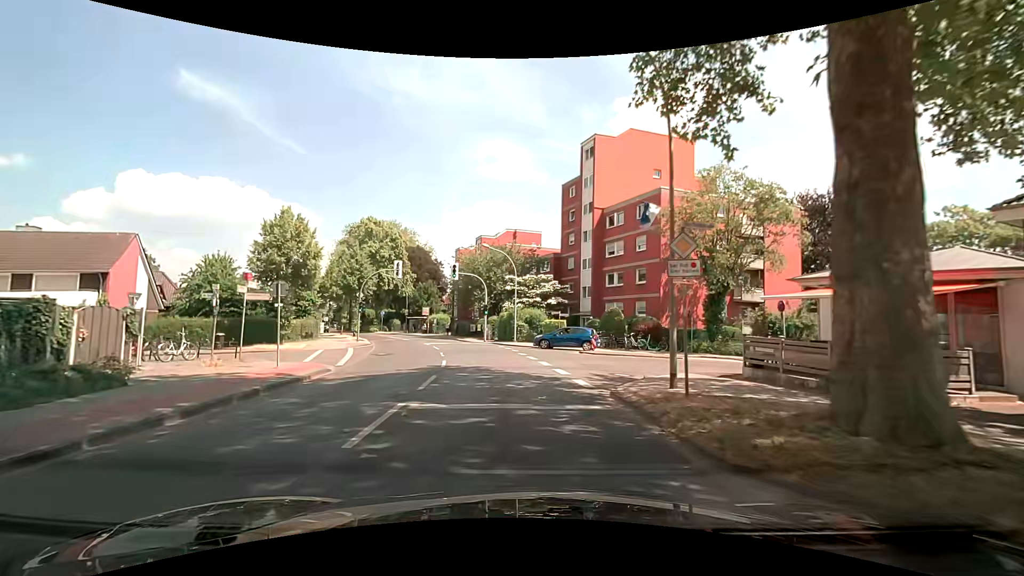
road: secondary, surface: asphalt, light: Day
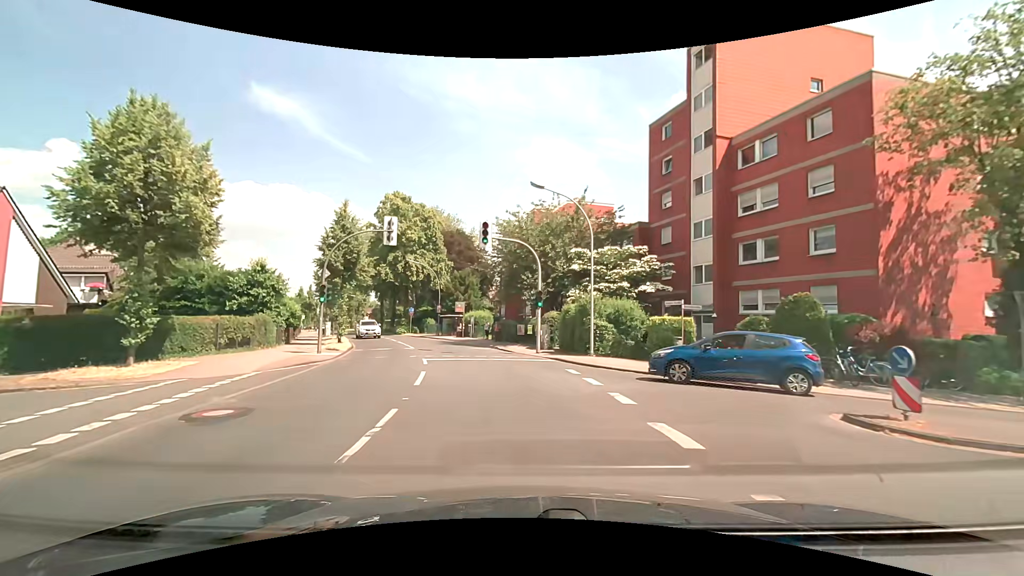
(-0.7, +17.9) m; -5°
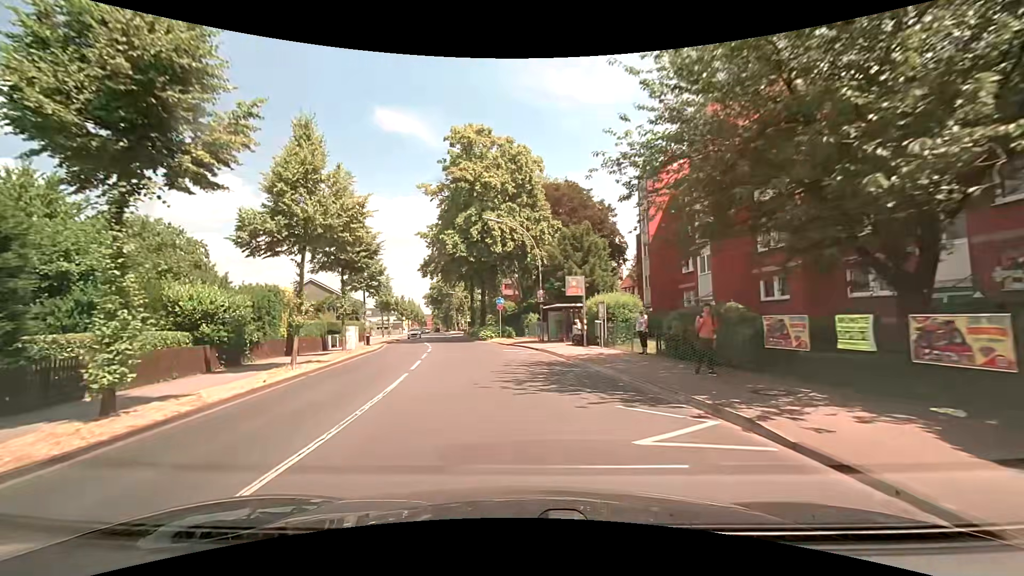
(-2.5, +25.2) m; -13°
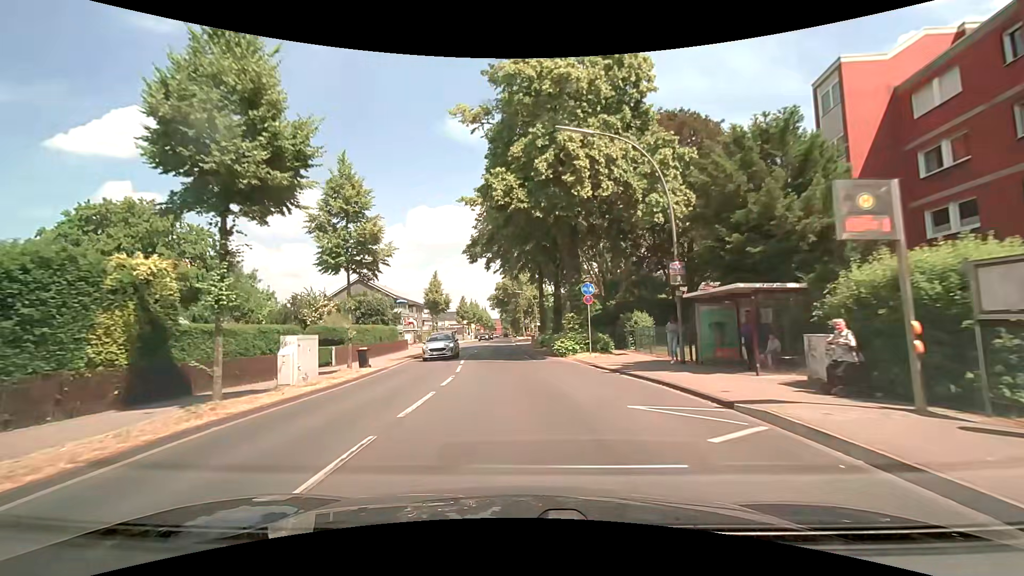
(-1.4, +16.8) m; -7°
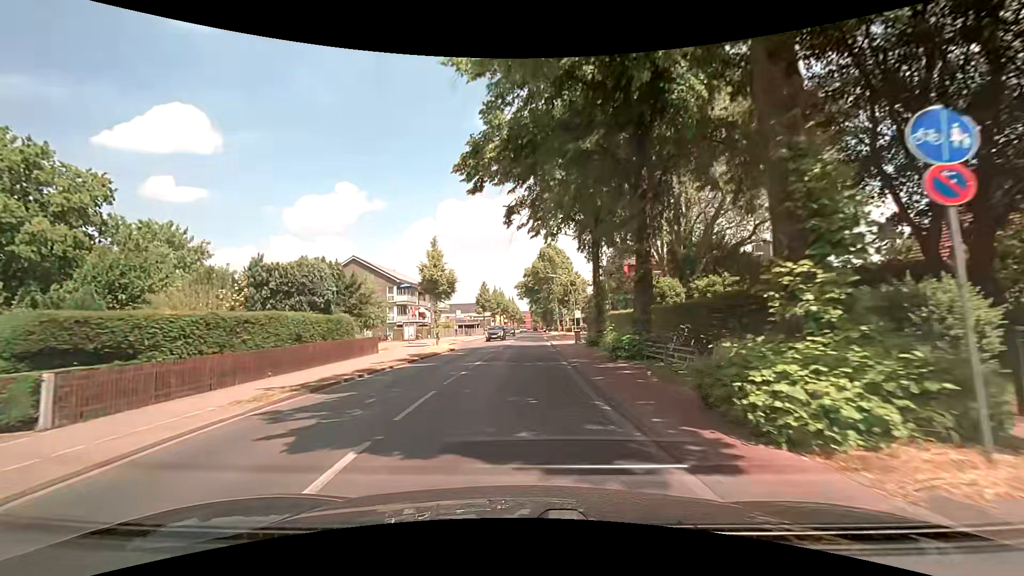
(-1.1, +18.6) m; -5°
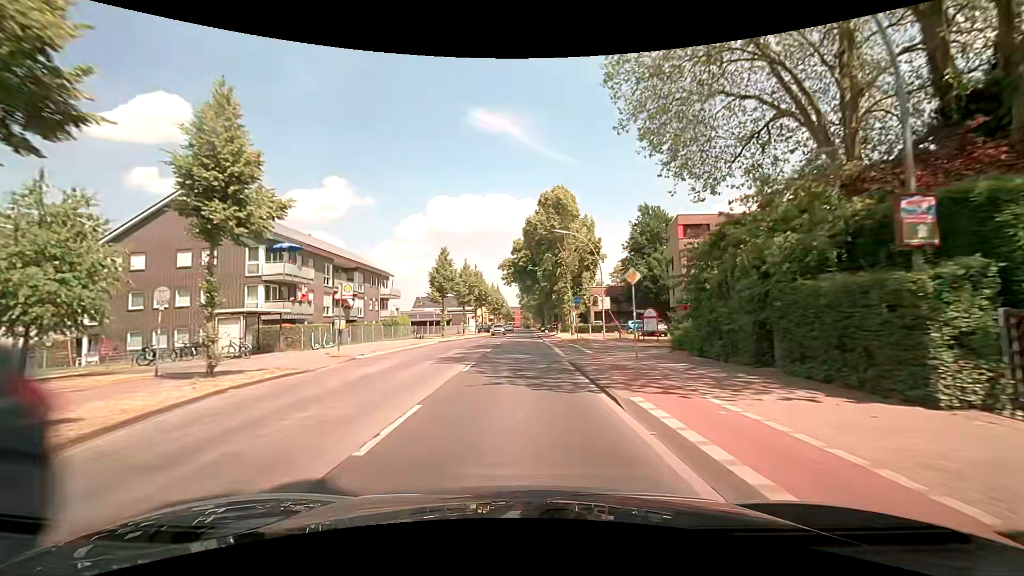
(+0.4, +34.3) m; +2°
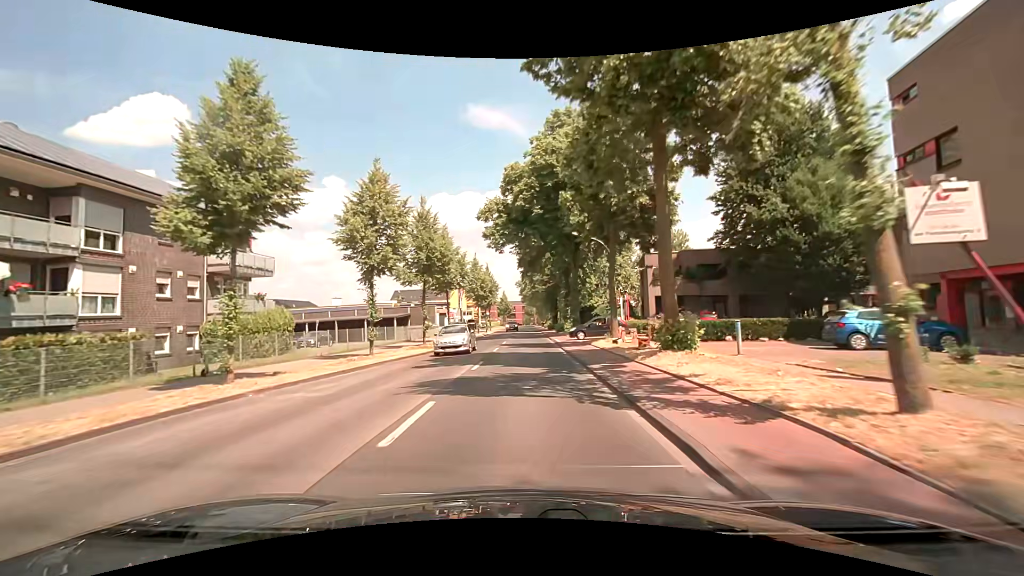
(-0.6, +36.4) m; -1°
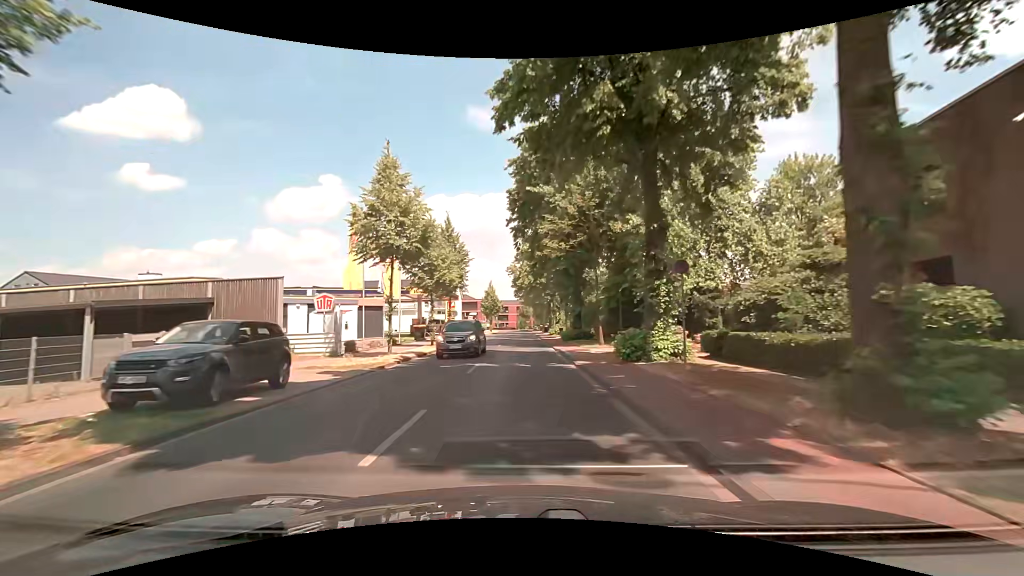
(0.0, +36.9) m; 0°
(0, +10) (0, +20) (0, +30) (0, +40) (0, +50) (0, +60) (0, +70) (0, +80) (0, +90) (0, +100) m
